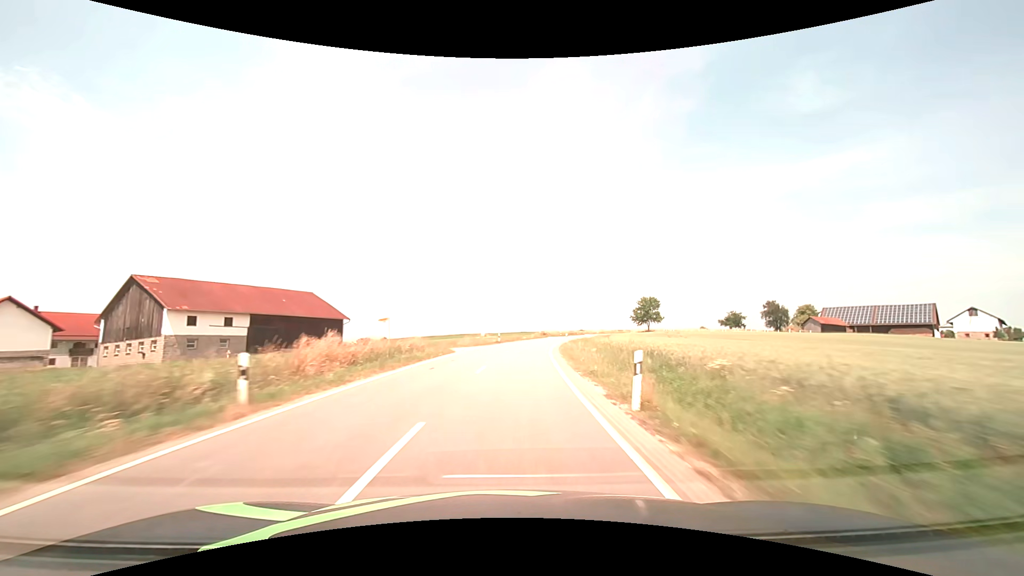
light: Day
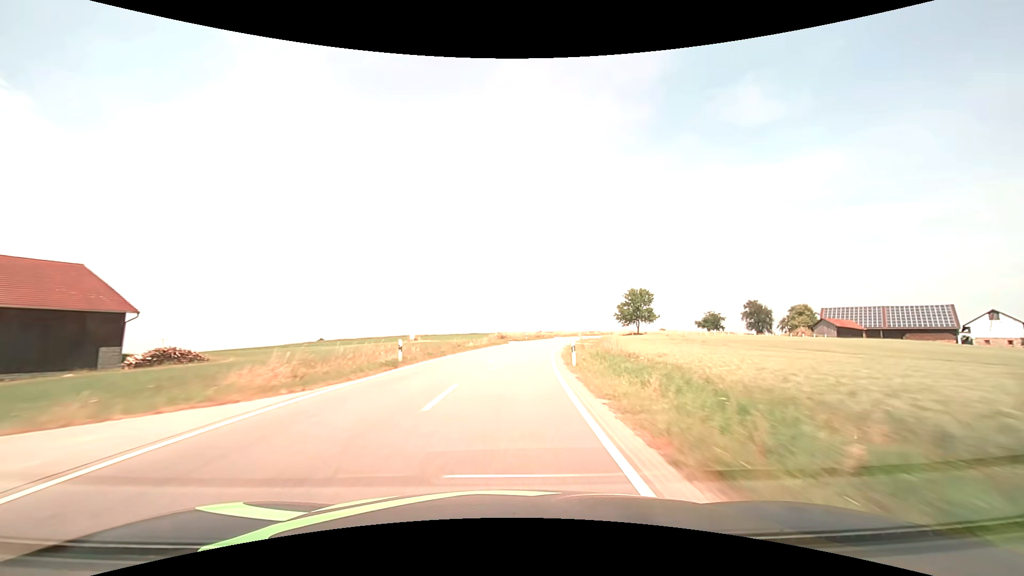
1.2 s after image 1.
(+1.6, +31.3) m; +6°
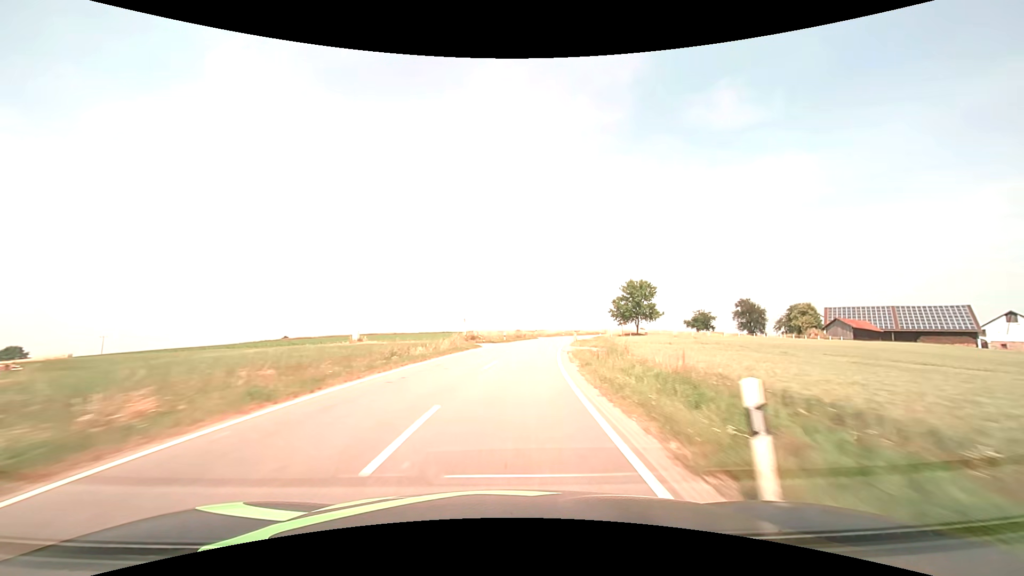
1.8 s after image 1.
(+0.3, +15.7) m; +2°
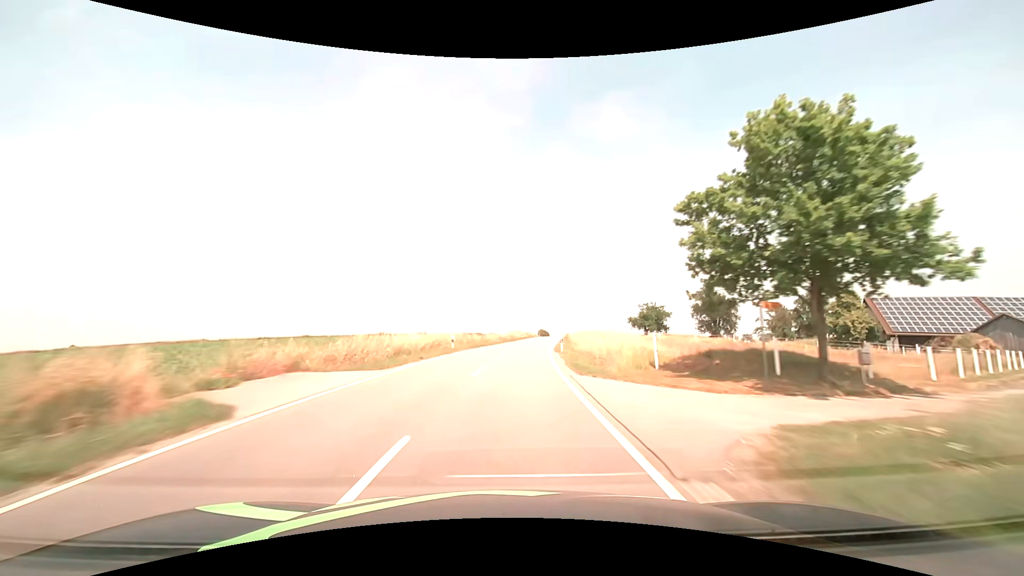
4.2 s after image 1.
(+7.3, +62.5) m; +13°
